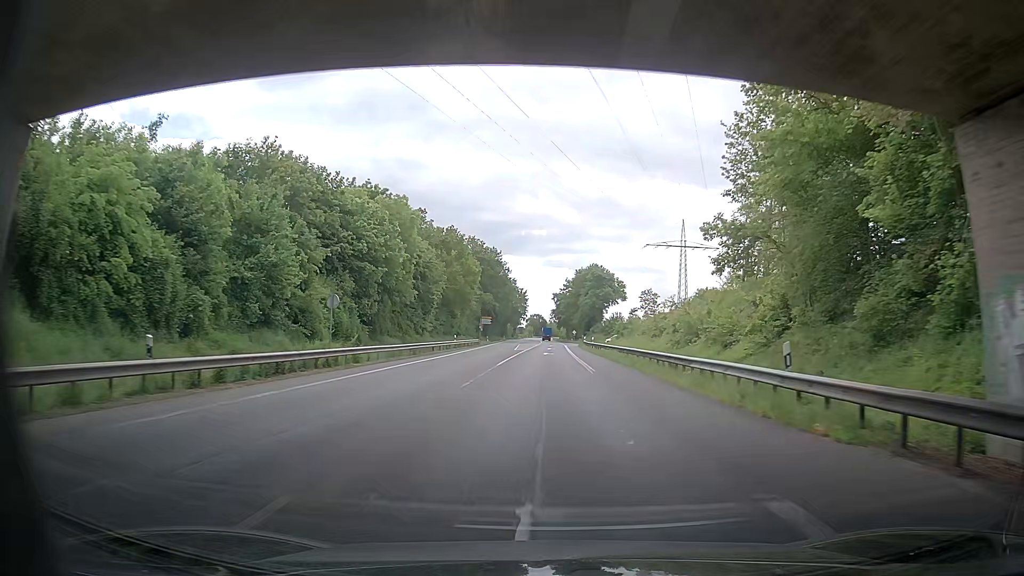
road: primary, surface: asphalt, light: Day
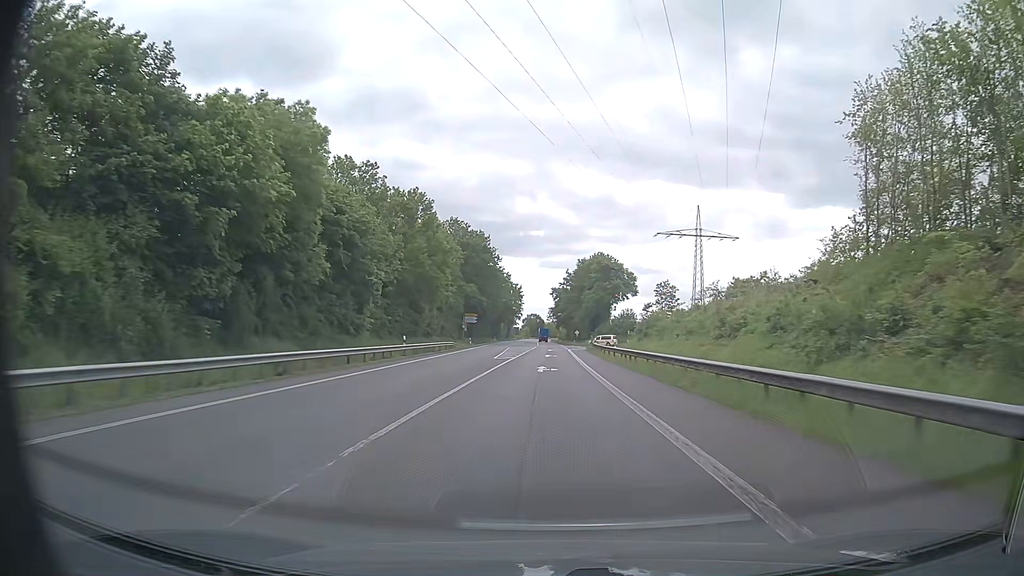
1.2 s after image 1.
(-0.2, +22.7) m; +1°
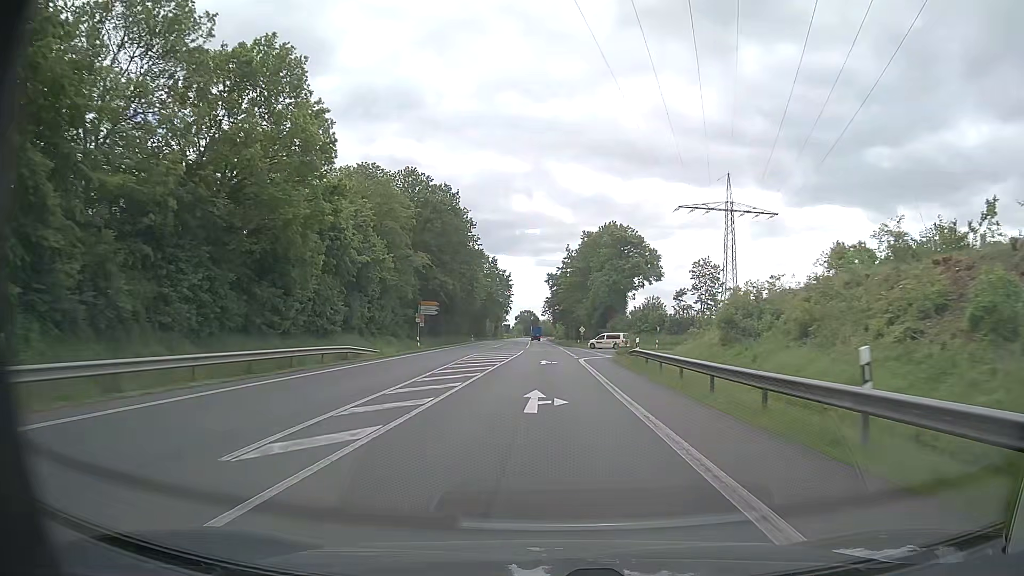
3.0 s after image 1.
(+0.1, +33.9) m; 0°
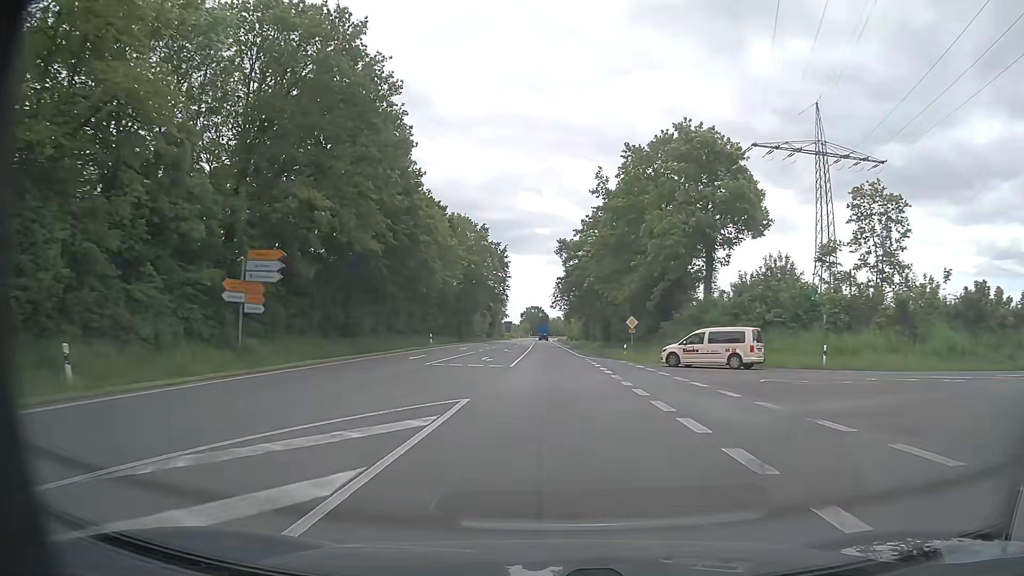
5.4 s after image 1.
(-0.2, +45.3) m; -1°
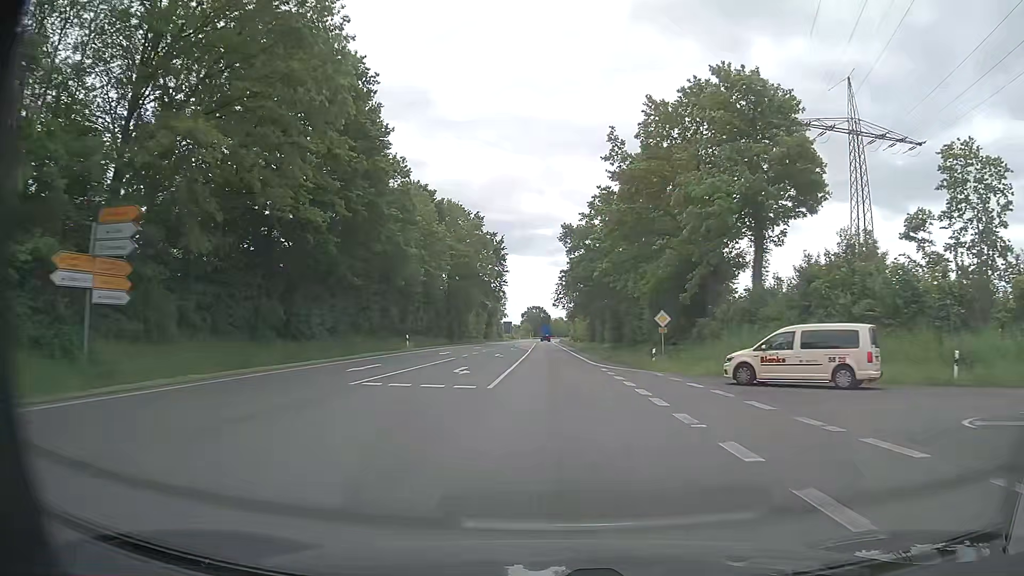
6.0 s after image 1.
(0.0, +11.3) m; 0°
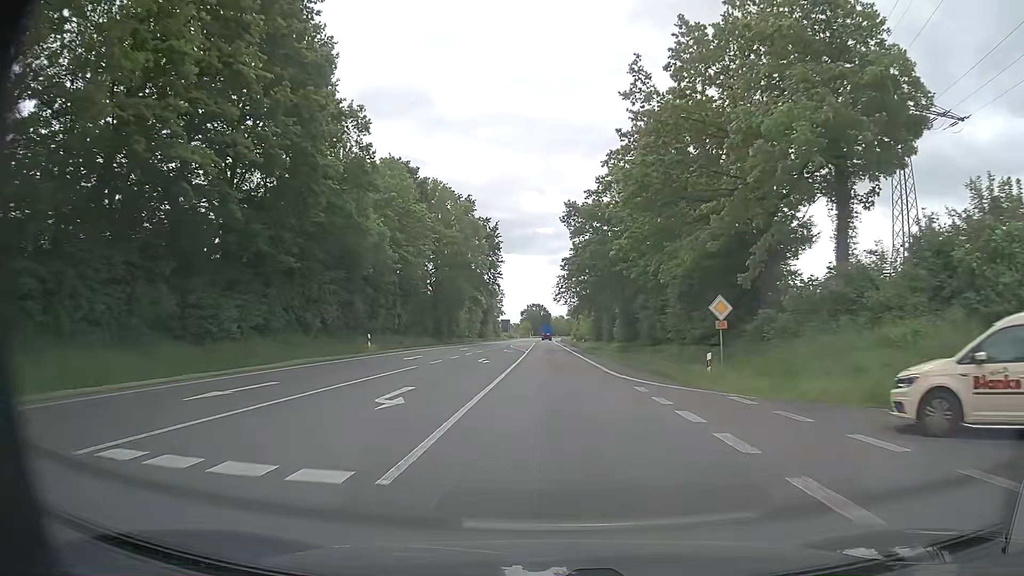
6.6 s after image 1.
(0.0, +11.3) m; 0°
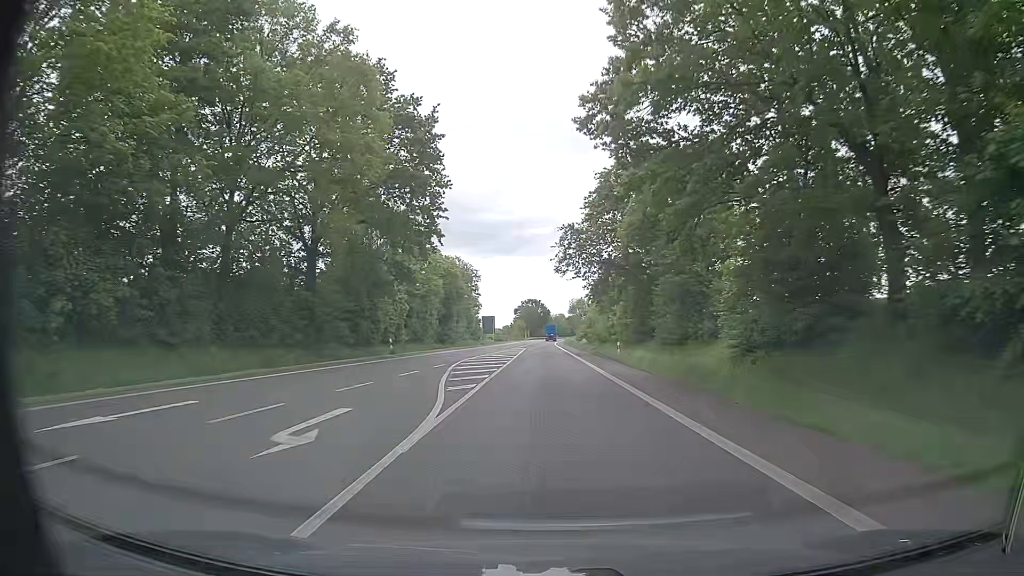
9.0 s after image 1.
(0.0, +45.2) m; 0°
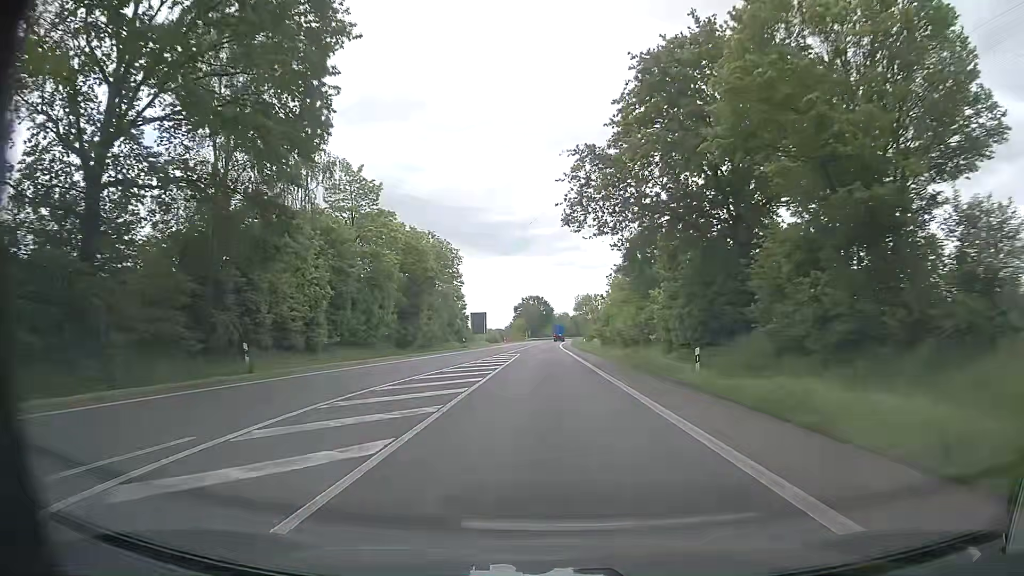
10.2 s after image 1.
(-0.2, +22.6) m; 0°
(0, +10) (0, +20) (-1, +30) (-1, +40) (-1, +50) (-1, +60) (-1, +70) (-1, +80) (-2, +90) (-2, +100) m
